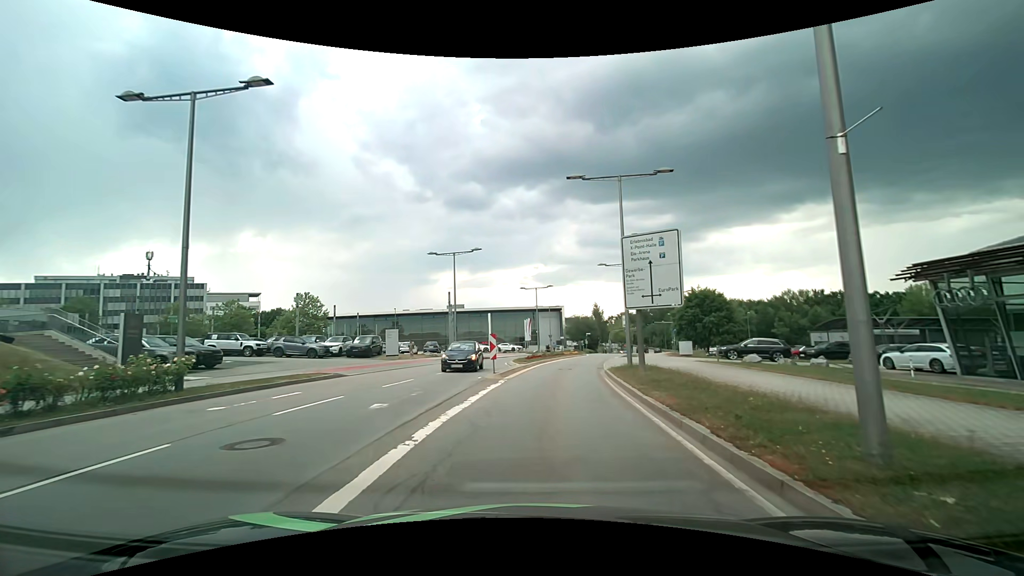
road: secondary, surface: asphalt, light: Day
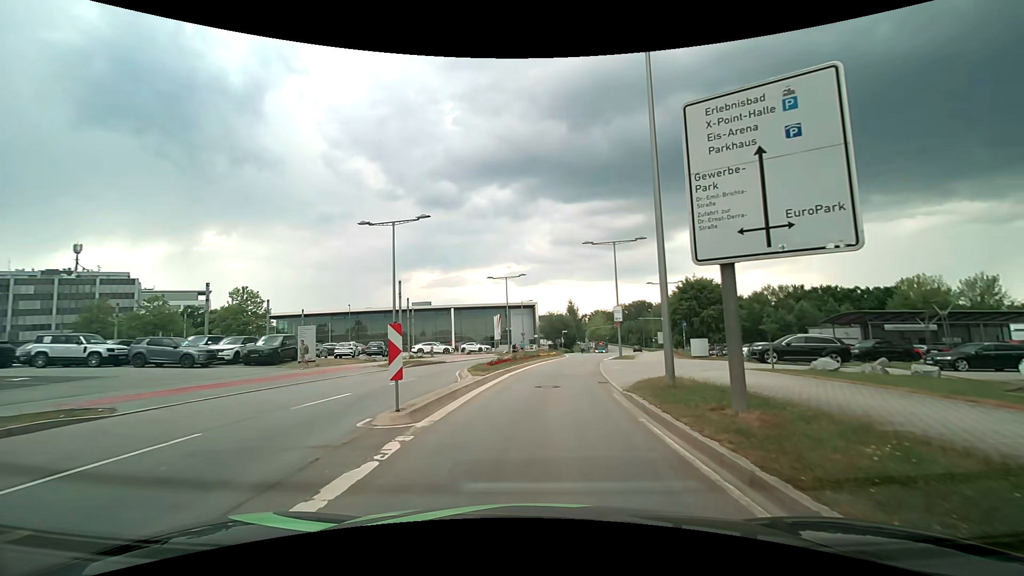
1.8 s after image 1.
(+0.3, +10.9) m; +3°
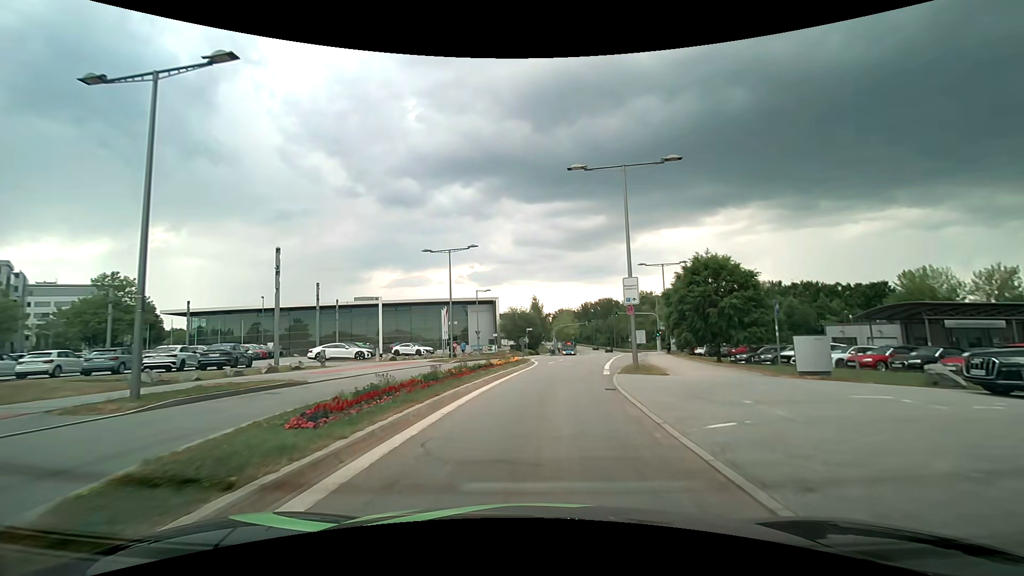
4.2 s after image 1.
(+0.6, +17.6) m; +4°
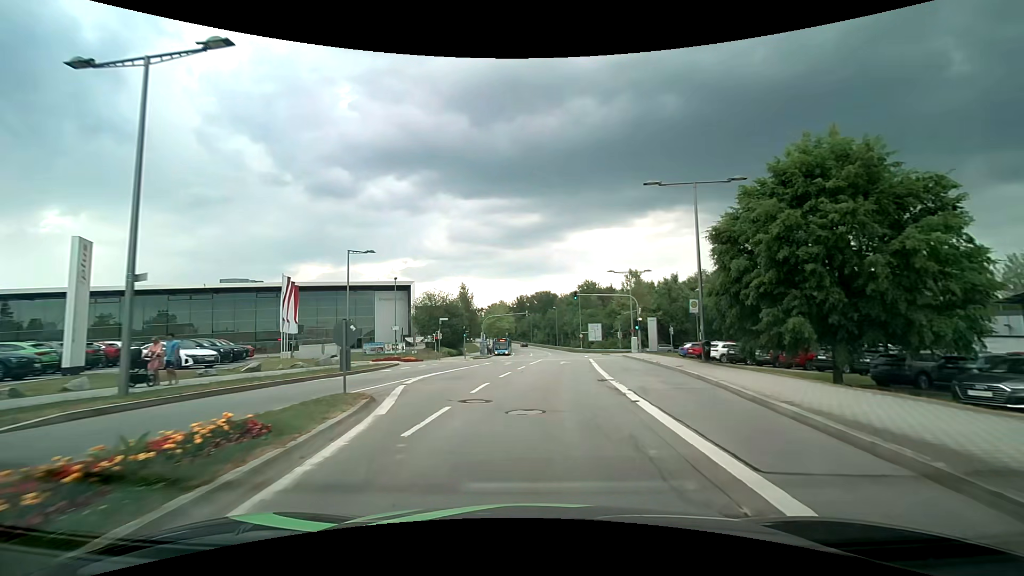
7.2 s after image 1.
(+1.8, +27.4) m; +7°
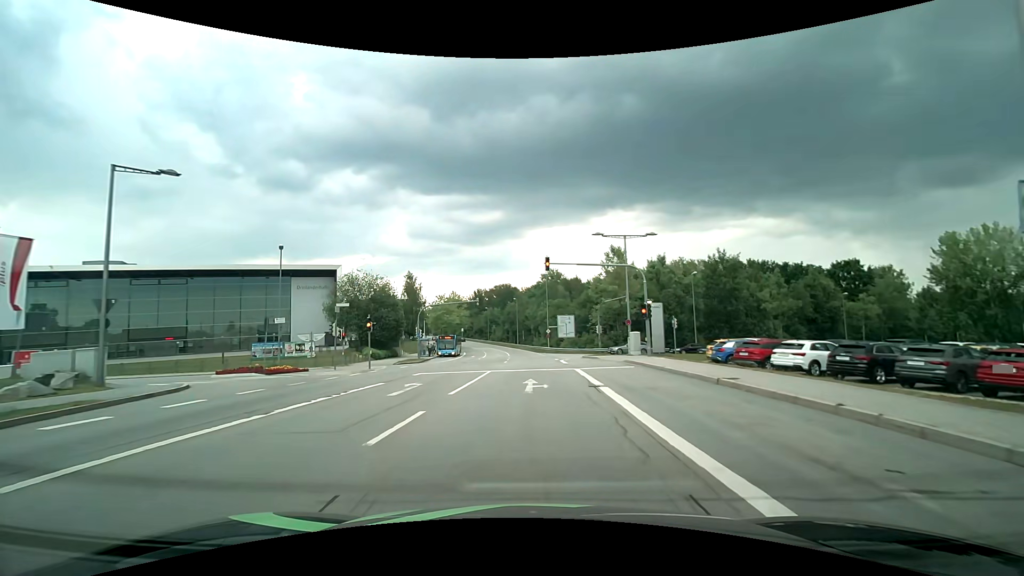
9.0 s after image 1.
(+0.9, +18.7) m; +5°
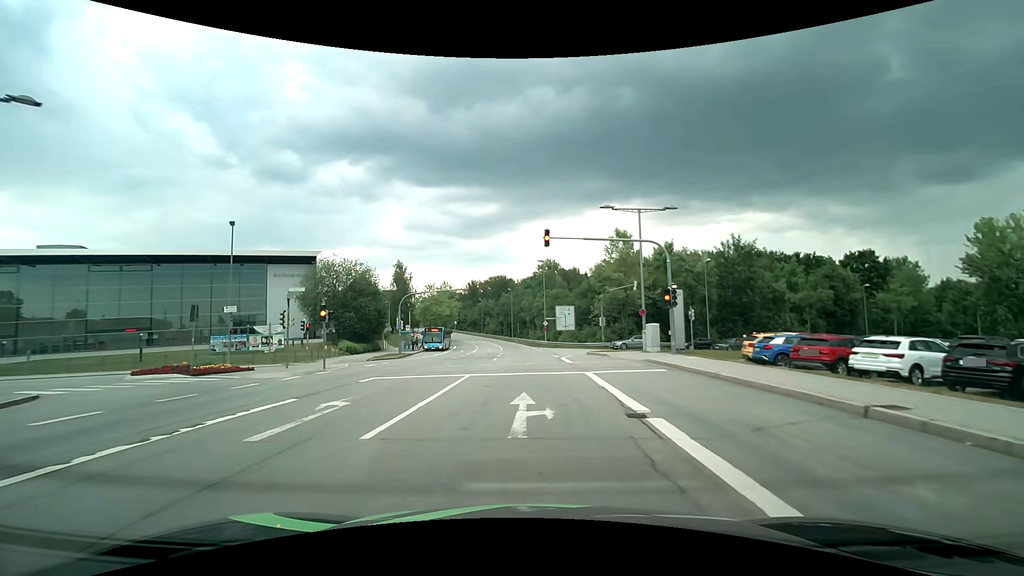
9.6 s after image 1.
(0.0, +6.0) m; +1°
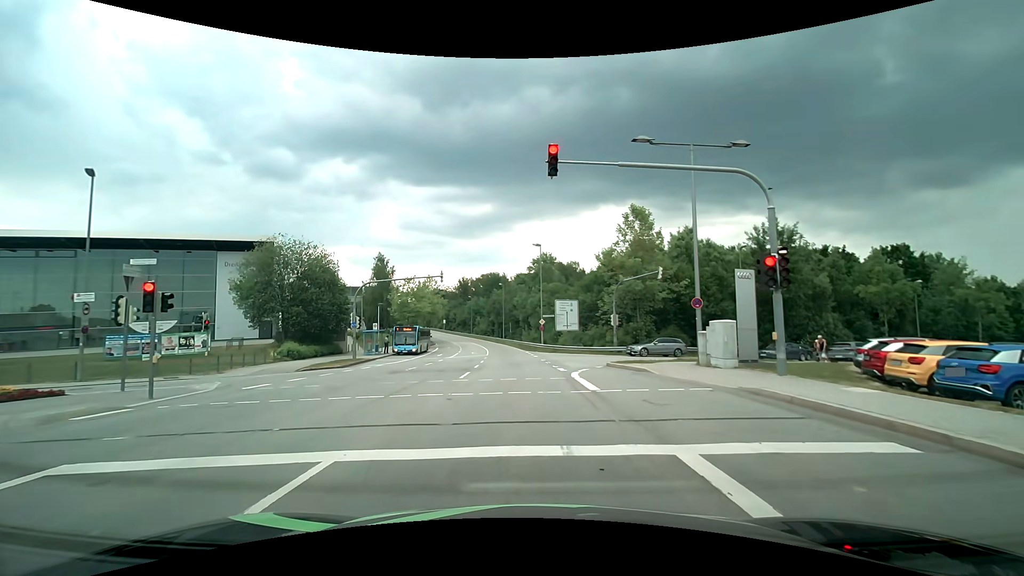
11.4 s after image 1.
(-0.1, +10.1) m; 0°
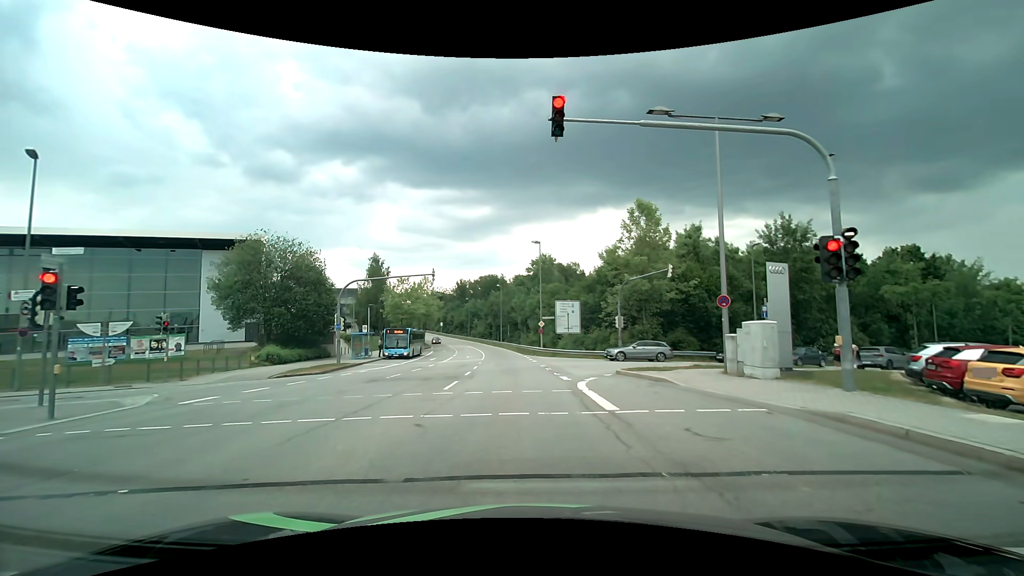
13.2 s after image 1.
(0.0, +2.6) m; +1°
(0, +10) (-1, +20) (-1, +30) (-2, +40) (-4, +50) (-5, +60) (-6, +70) (-8, +79) (-10, +89) (-13, +99) m
